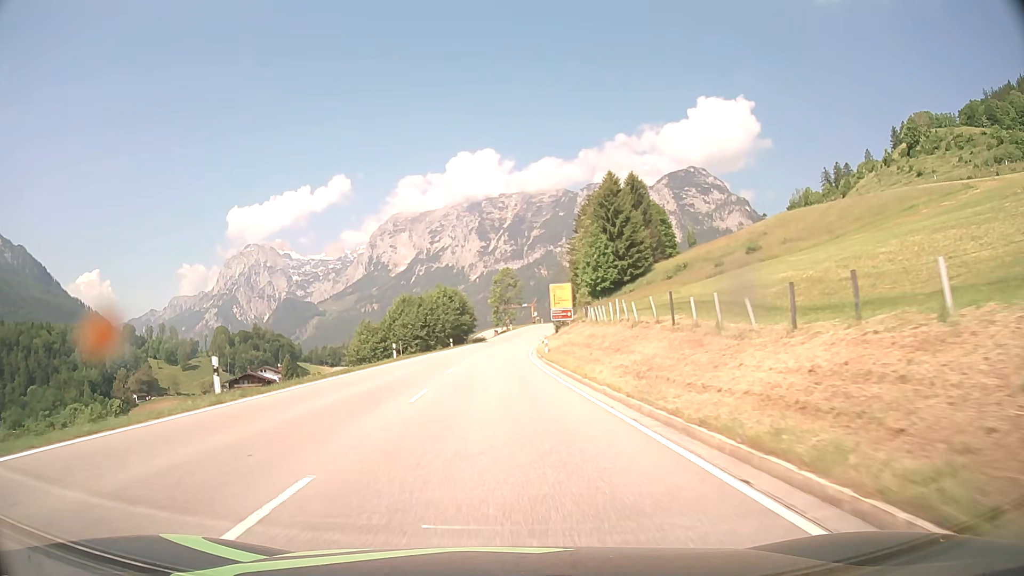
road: primary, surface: asphalt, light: Day
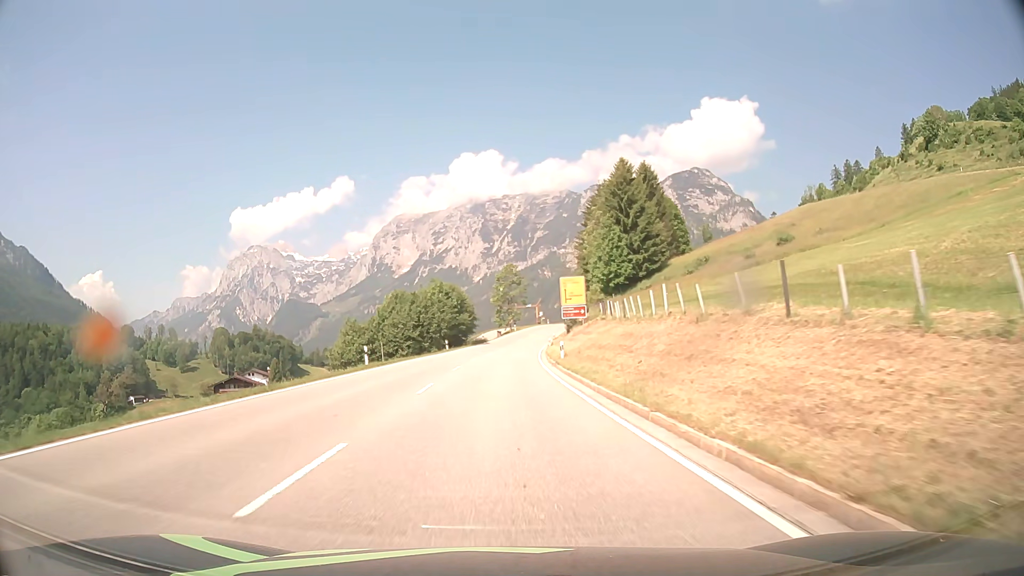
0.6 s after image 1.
(0.0, +9.7) m; 0°
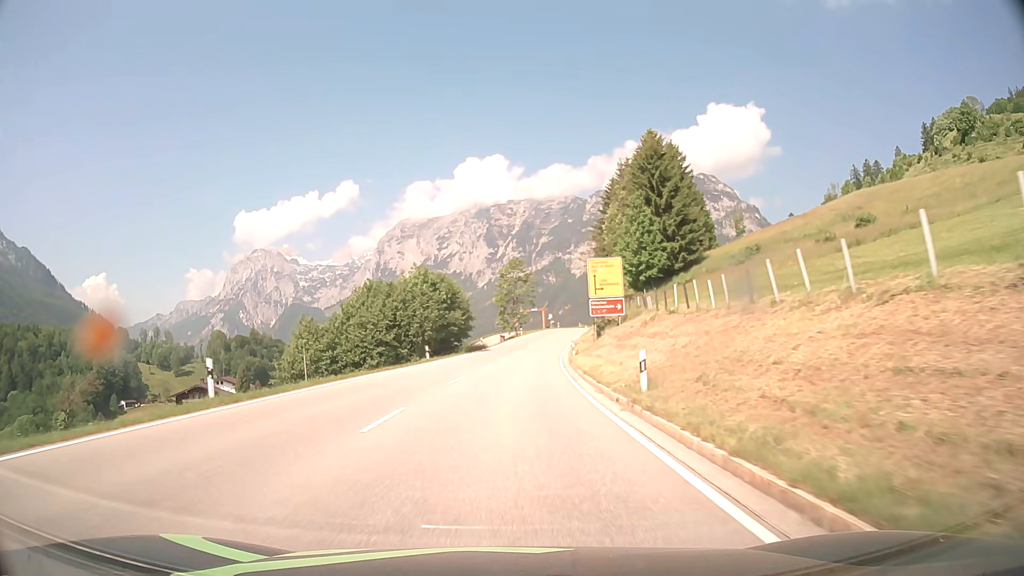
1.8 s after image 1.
(-0.1, +18.6) m; -1°
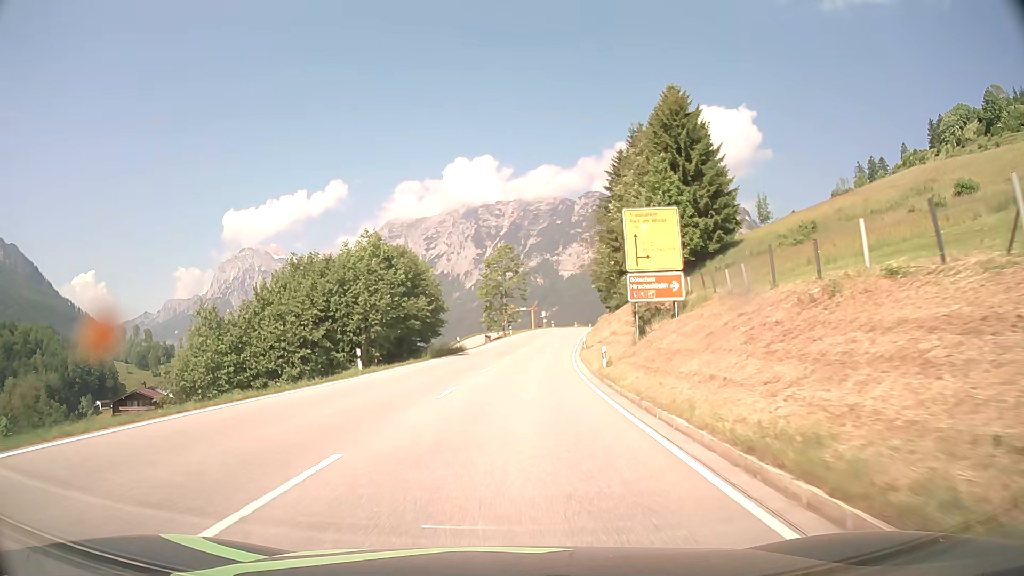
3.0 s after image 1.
(+0.1, +18.0) m; +1°
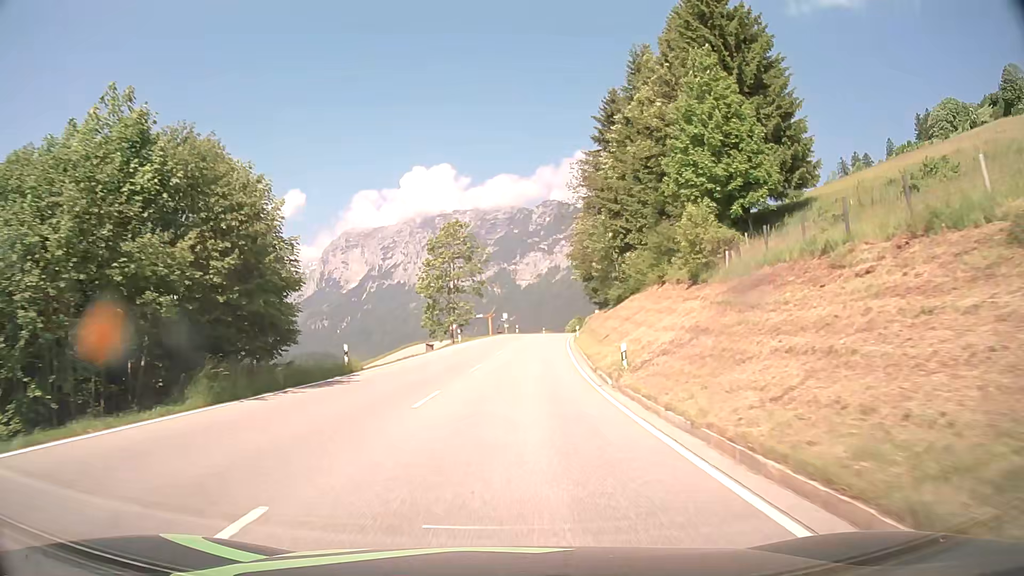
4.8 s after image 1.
(+0.7, +26.6) m; +3°
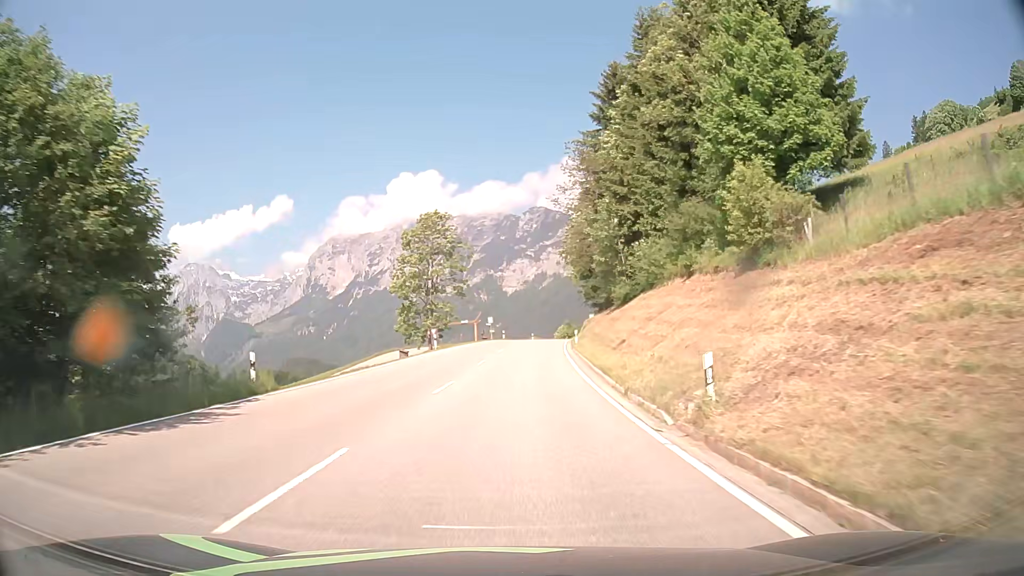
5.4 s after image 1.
(+0.1, +8.8) m; +1°
